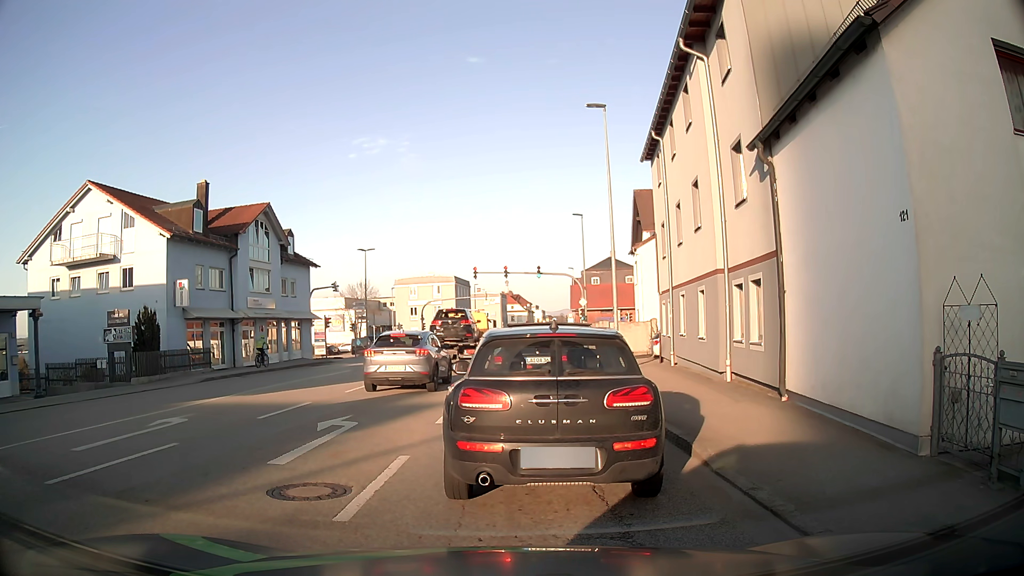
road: tertiary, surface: asphalt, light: Day
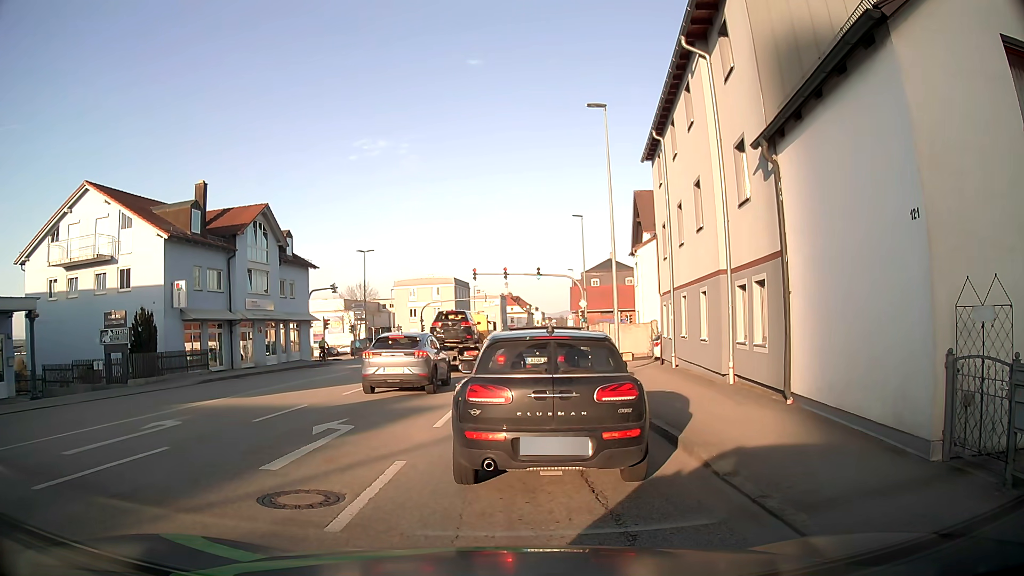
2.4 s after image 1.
(0.0, +0.2) m; 0°
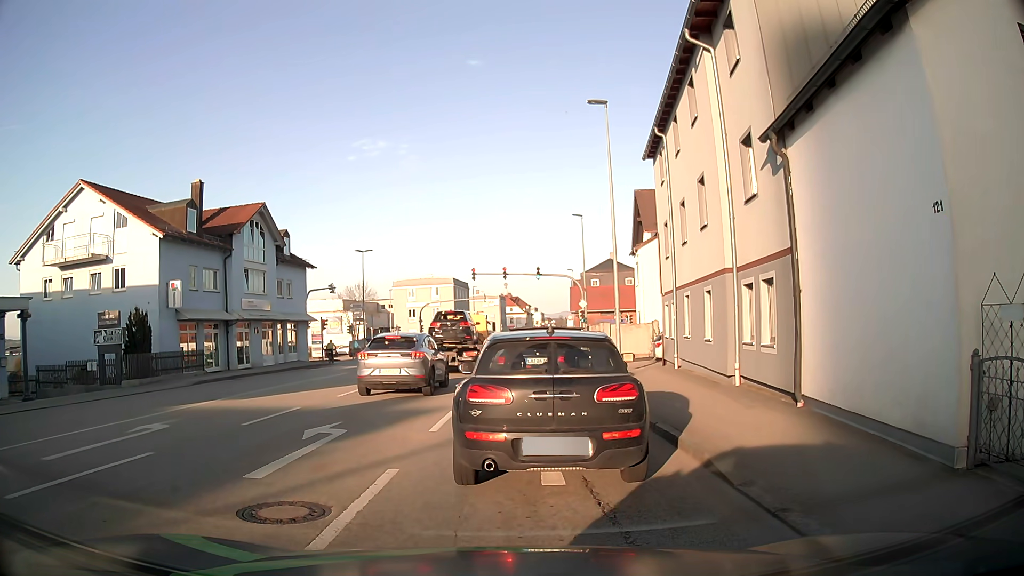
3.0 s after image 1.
(0.0, +0.5) m; 0°
